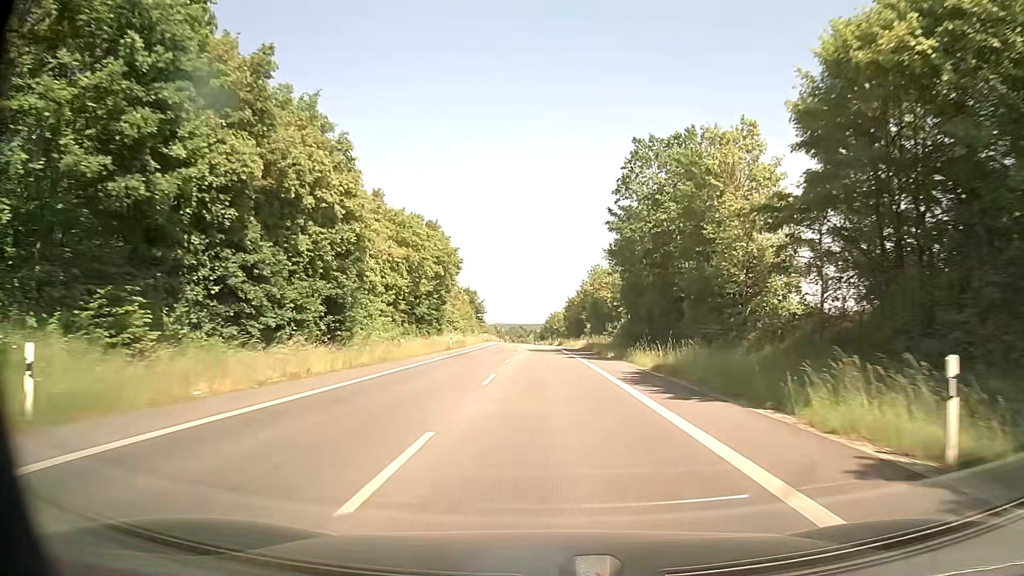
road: secondary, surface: asphalt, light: Day
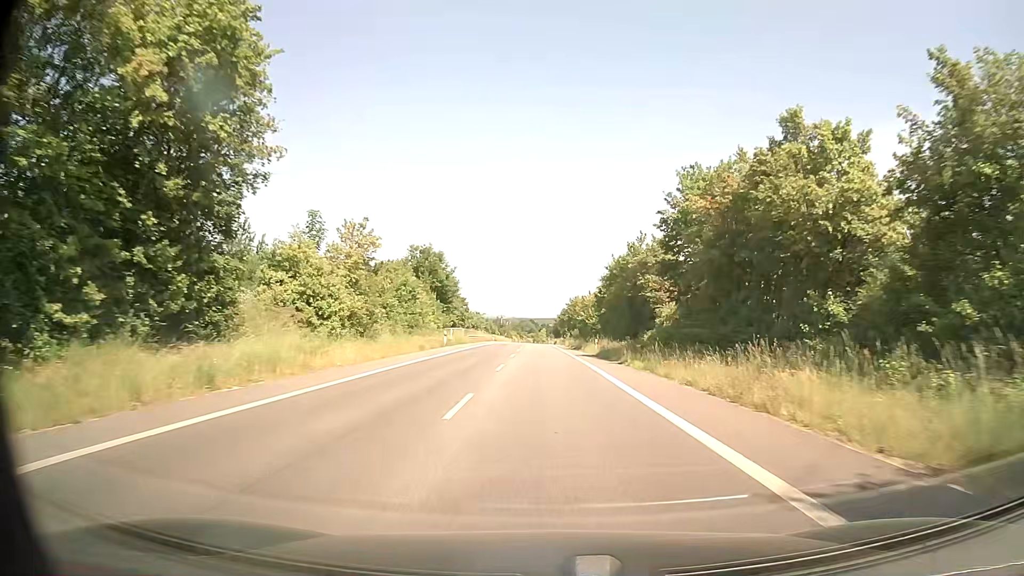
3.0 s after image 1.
(-0.6, +54.9) m; -1°
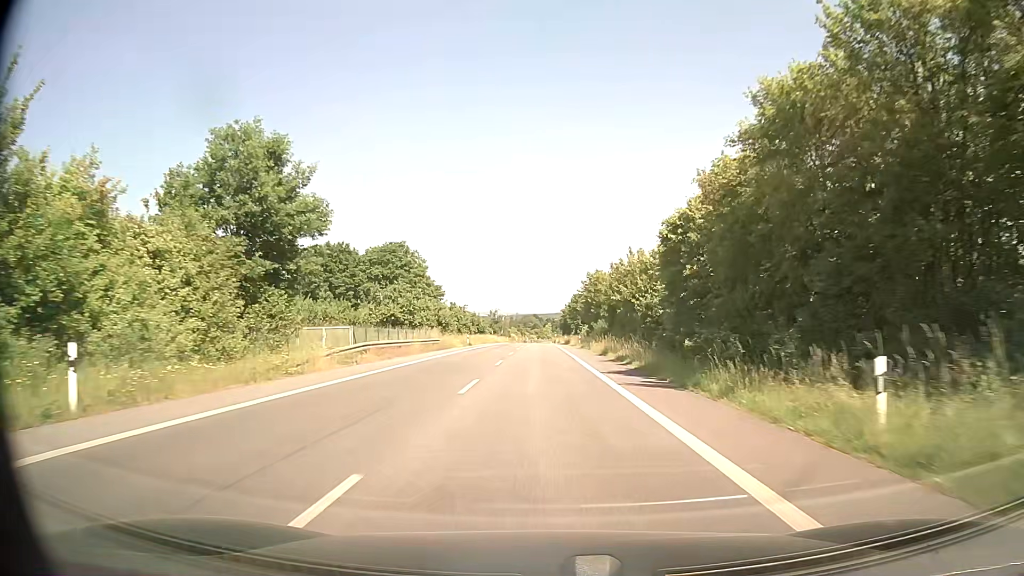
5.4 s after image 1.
(0.0, +43.9) m; 0°
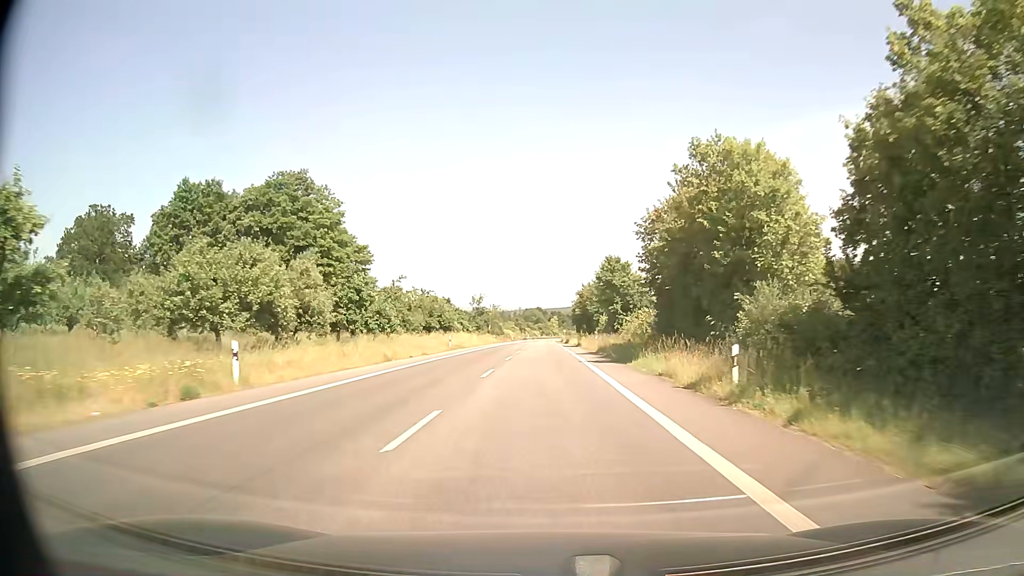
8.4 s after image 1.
(-0.4, +54.9) m; 0°
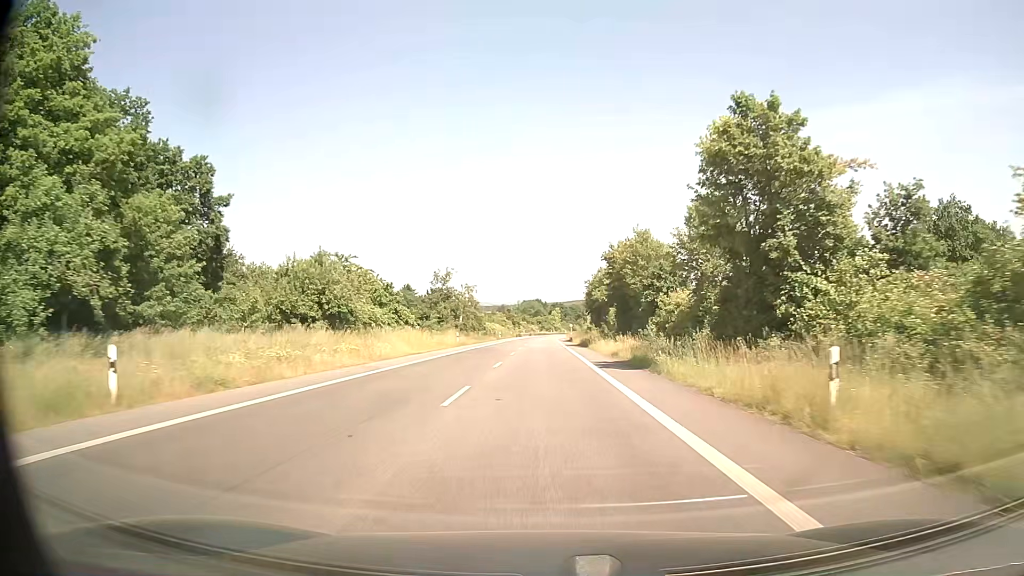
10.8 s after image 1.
(-0.1, +44.0) m; 0°
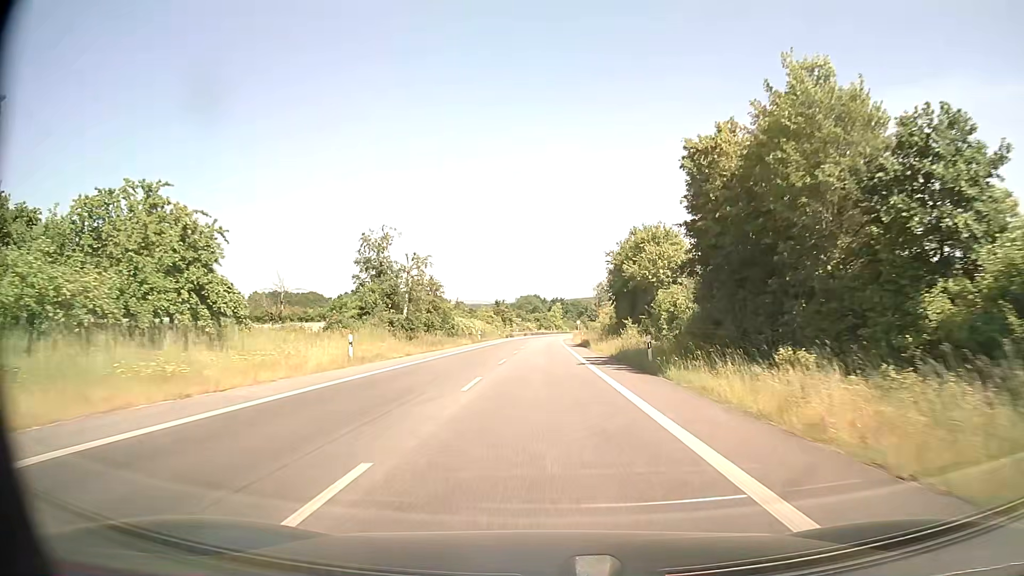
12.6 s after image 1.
(-0.1, +33.0) m; 0°
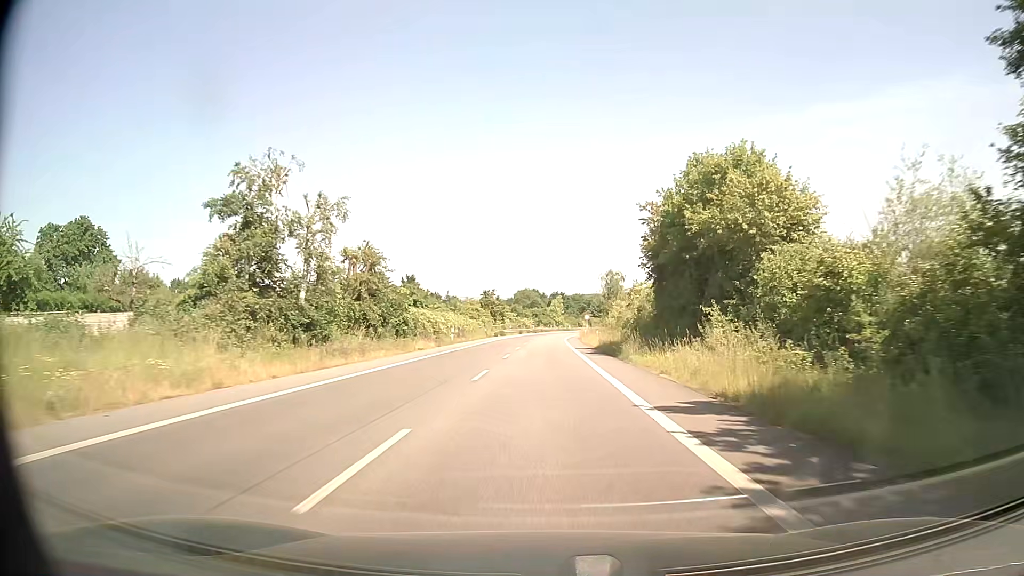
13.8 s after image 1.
(-0.1, +22.0) m; 0°
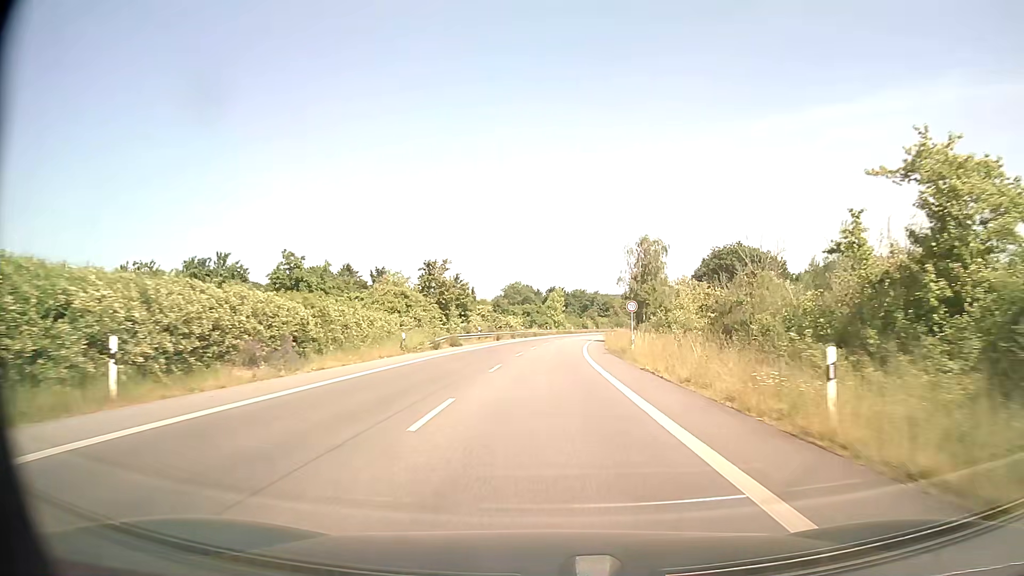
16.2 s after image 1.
(+0.3, +44.2) m; +1°
(0, +10) (0, +20) (0, +30) (+1, +40) (+1, +50) (+2, +60) (+3, +70) (+4, +80) (+5, +90) (+7, +100) m
